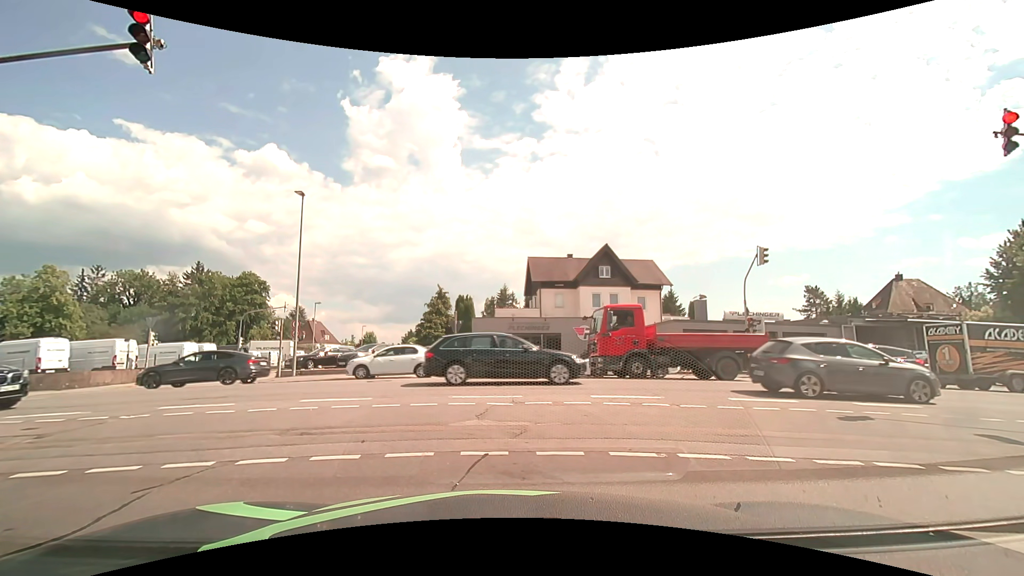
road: residential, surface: asphalt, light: Day
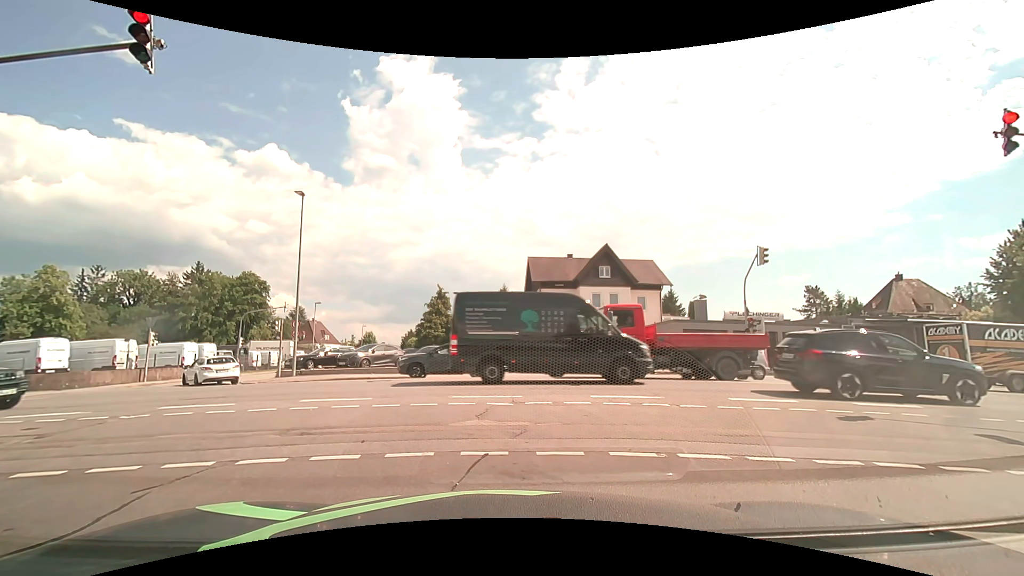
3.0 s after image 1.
(0.0, 0.0) m; 0°
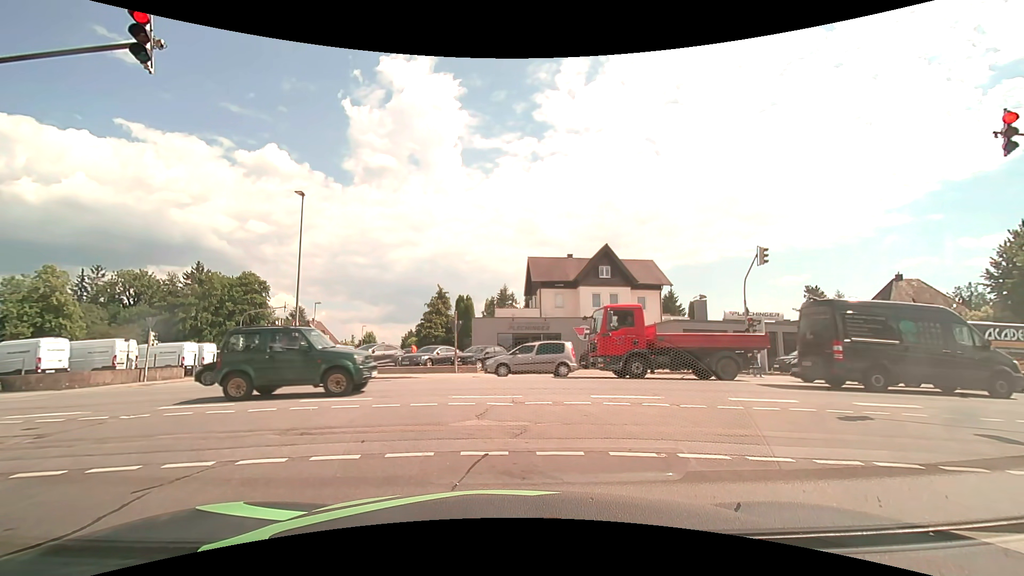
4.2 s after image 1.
(0.0, 0.0) m; 0°
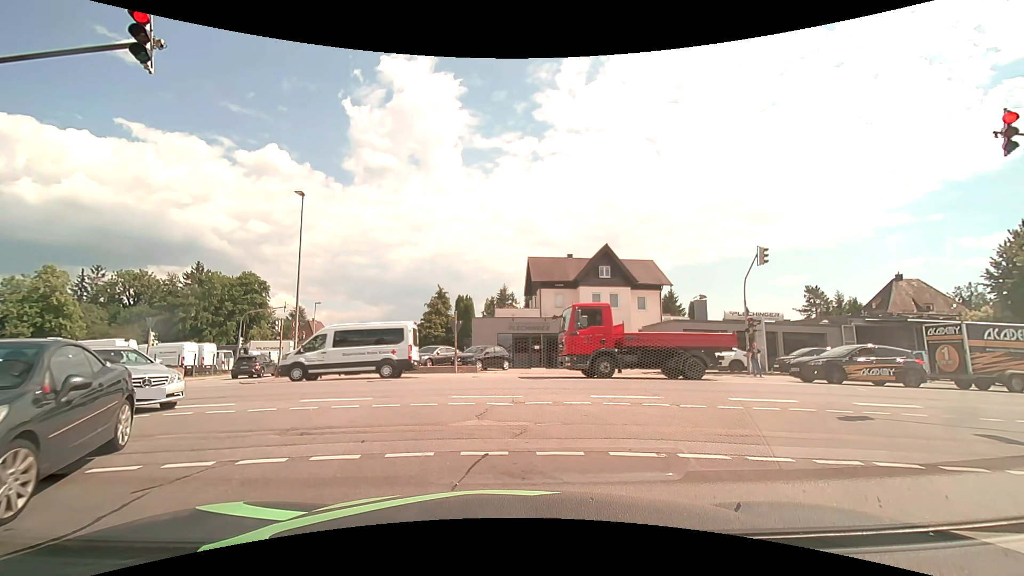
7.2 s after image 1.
(0.0, 0.0) m; 0°
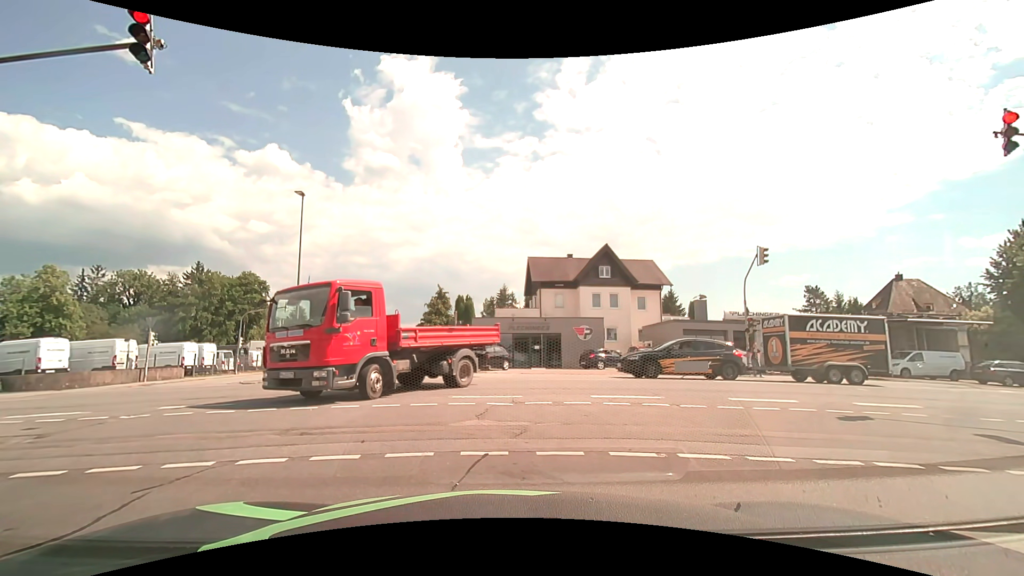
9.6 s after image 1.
(0.0, 0.0) m; 0°
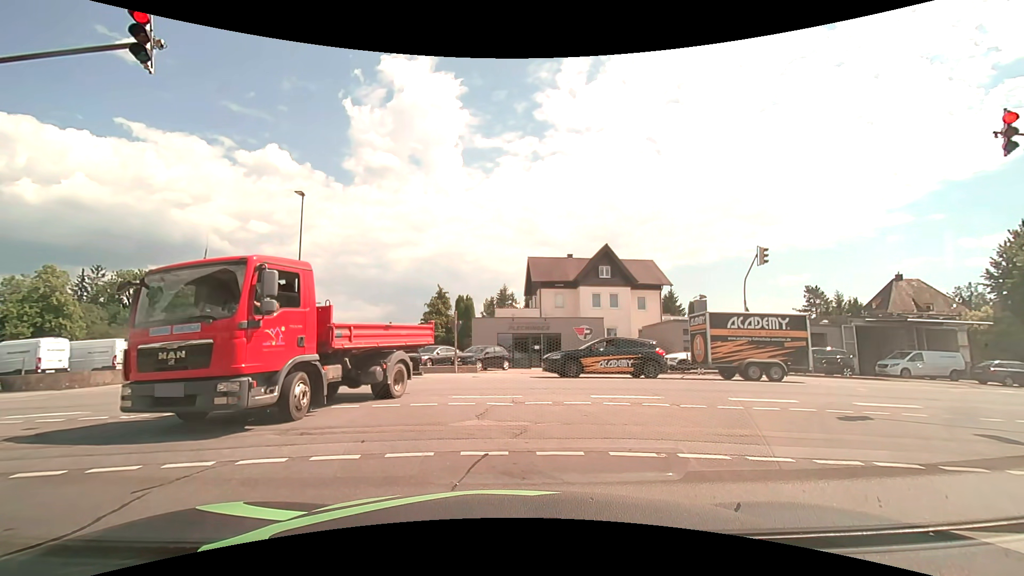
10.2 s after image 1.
(0.0, 0.0) m; 0°
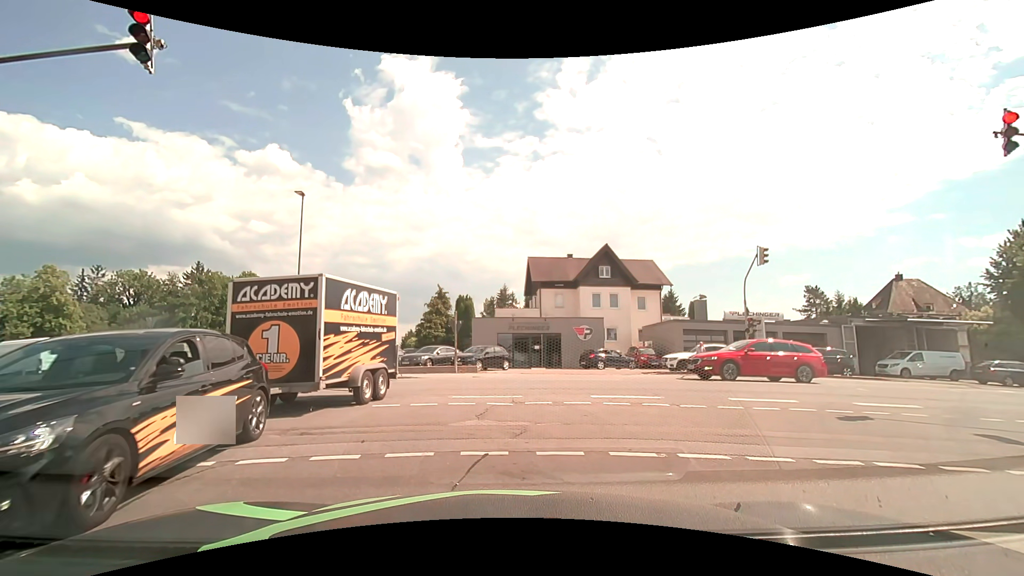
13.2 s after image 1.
(0.0, 0.0) m; 0°
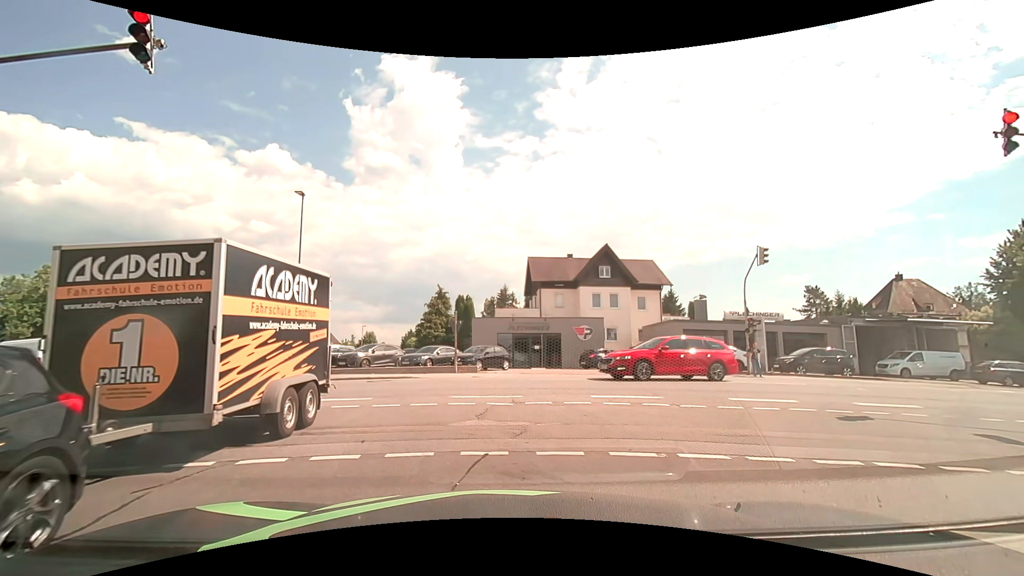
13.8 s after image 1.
(0.0, 0.0) m; 0°
